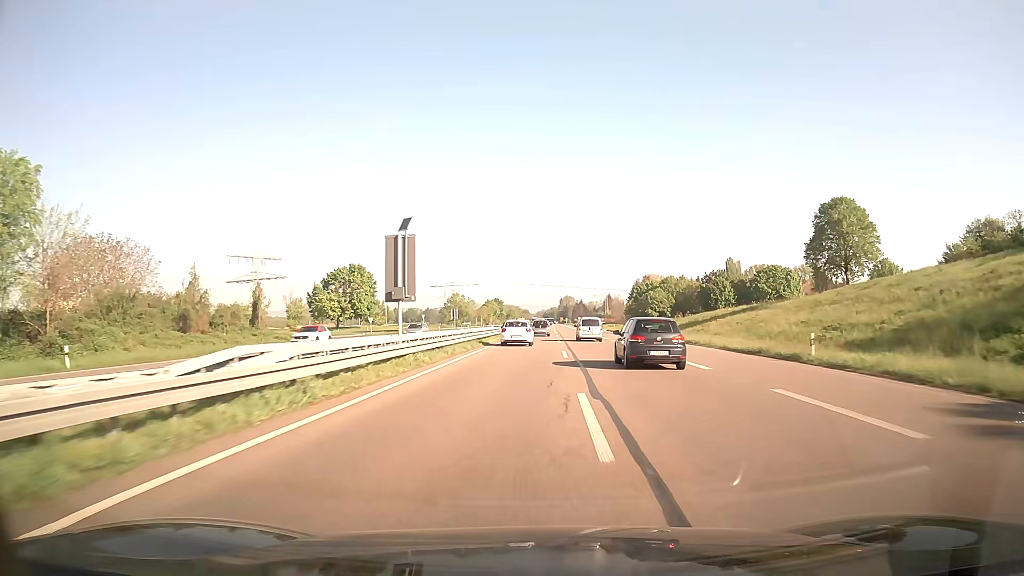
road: trunk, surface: asphalt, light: Day
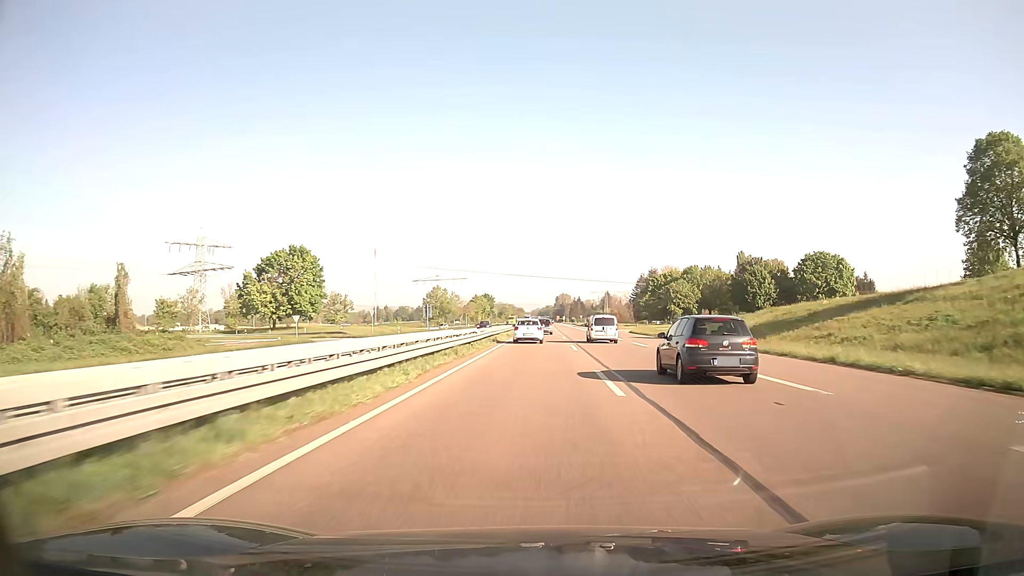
(+0.1, +31.4) m; 0°
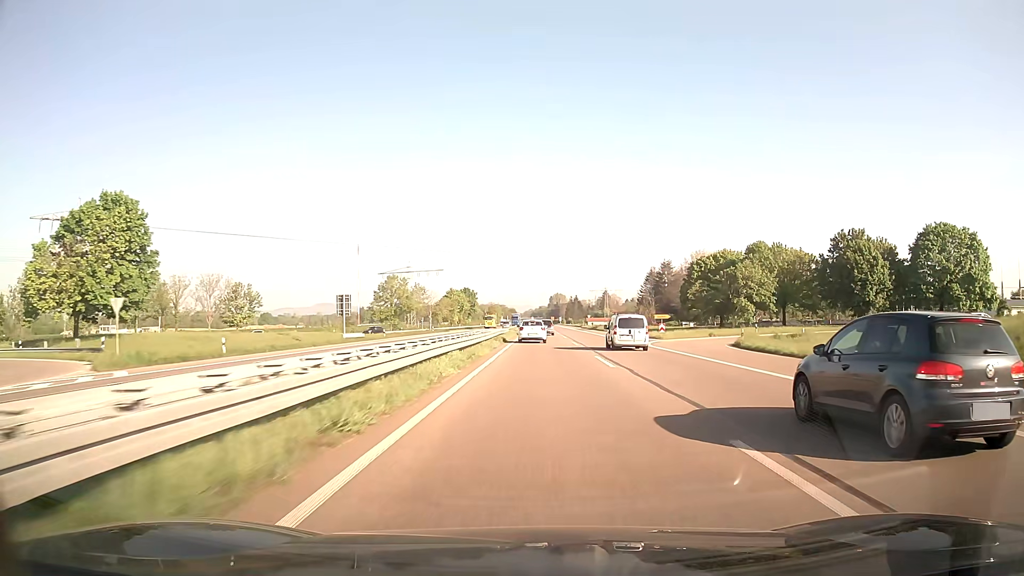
(+0.2, +47.7) m; 0°
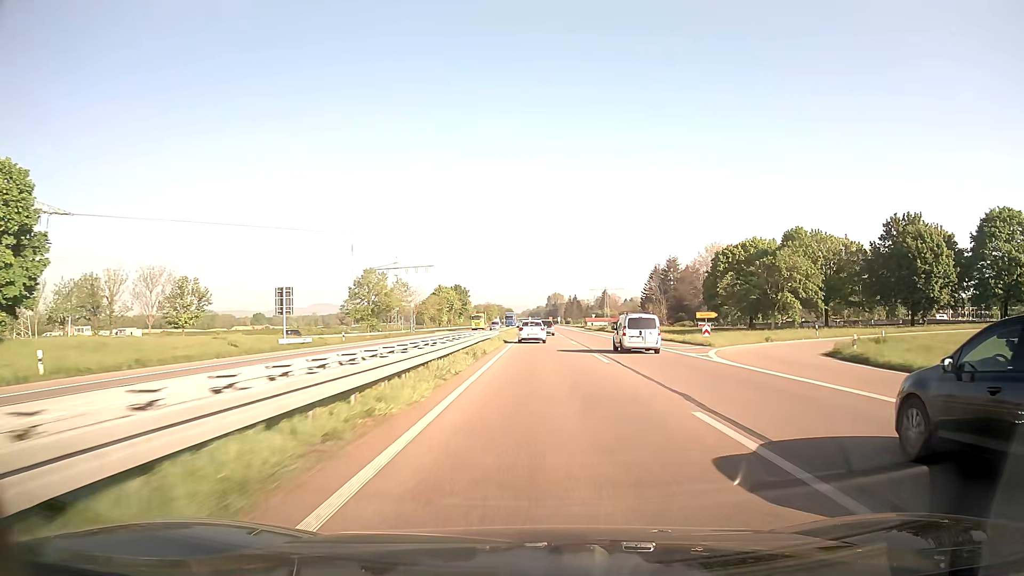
(0.0, +16.0) m; 0°
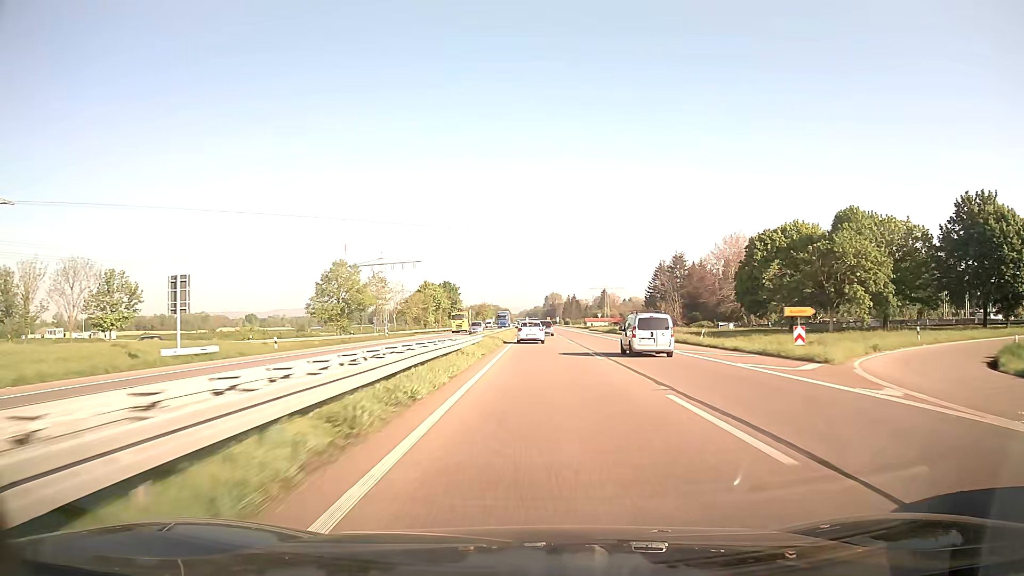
(0.0, +16.1) m; 0°
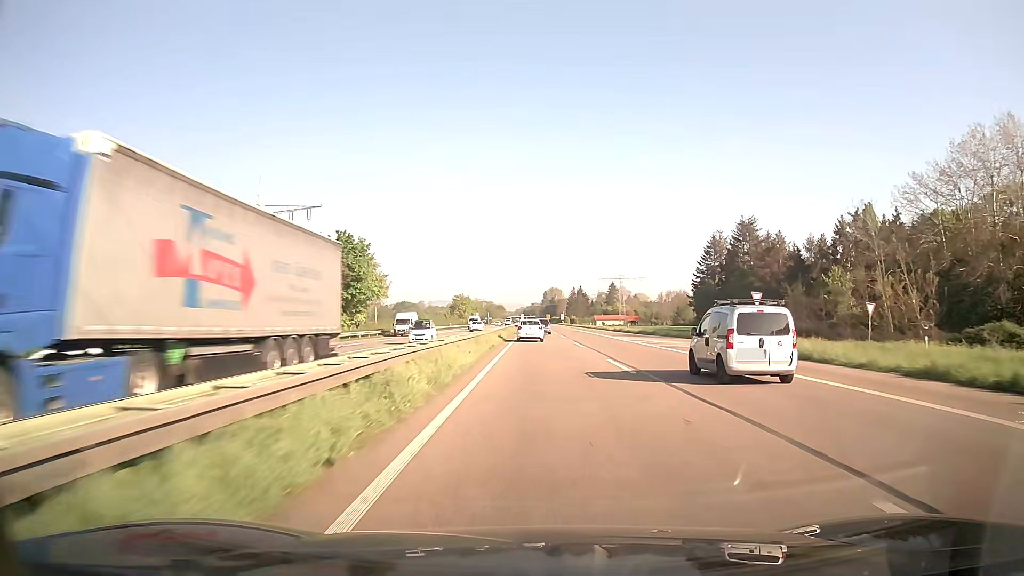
(+0.3, +81.5) m; 0°
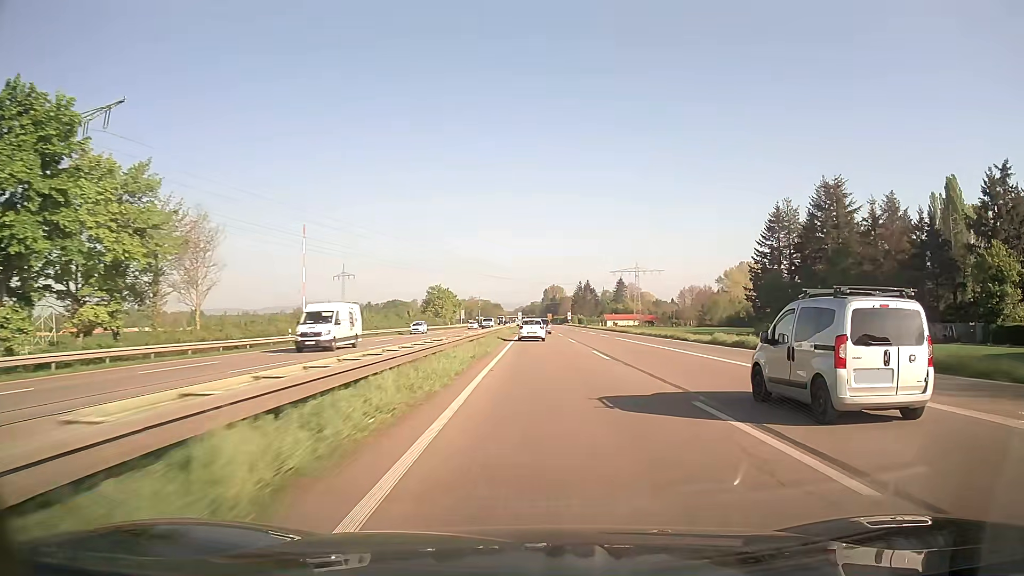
(0.0, +49.1) m; 0°
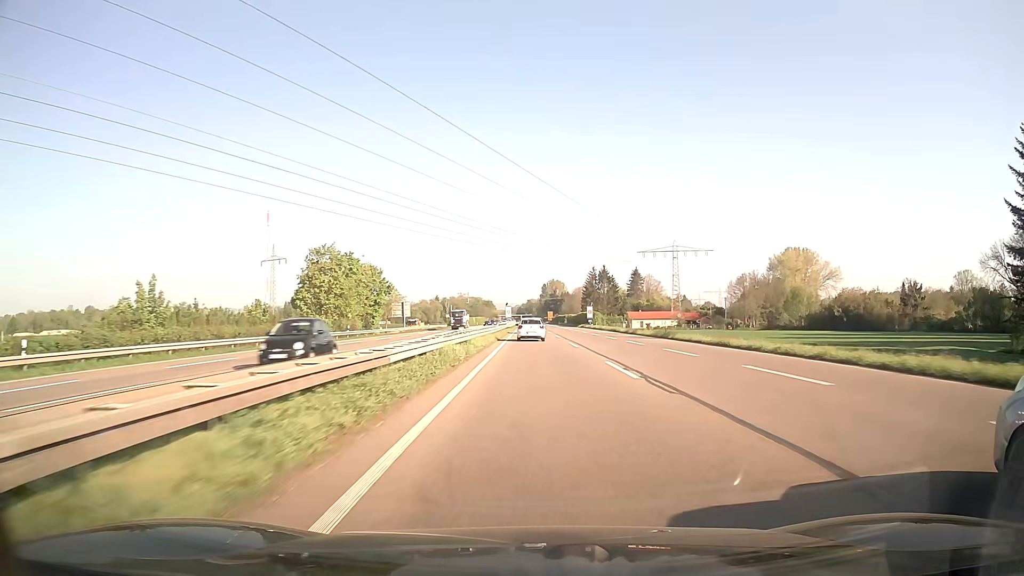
(+0.2, +81.7) m; 0°
(0, +10) (0, +20) (0, +30) (0, +40) (0, +50) (0, +60) (0, +70) (0, +80) (0, +90) (0, +100) m
